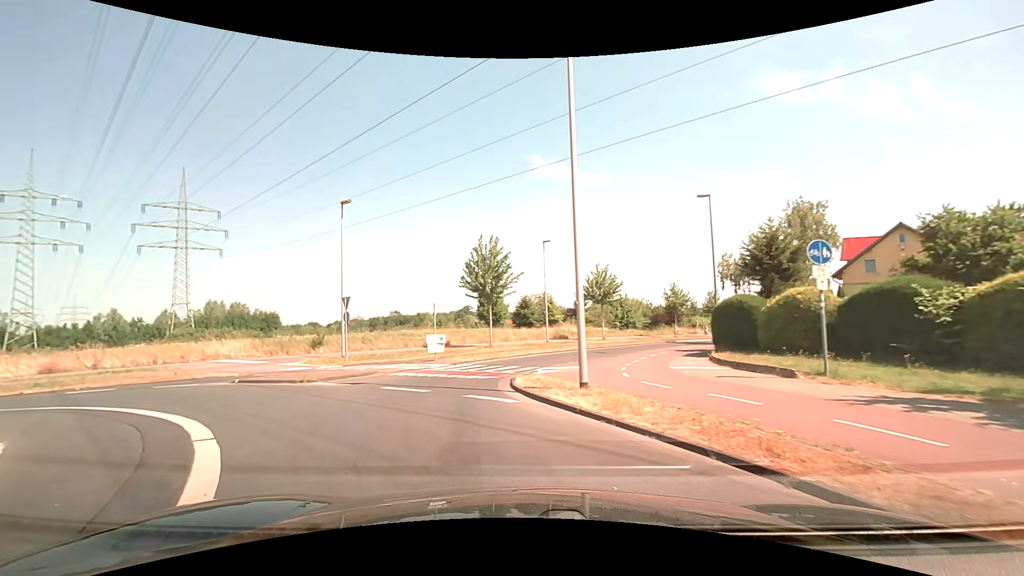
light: Day
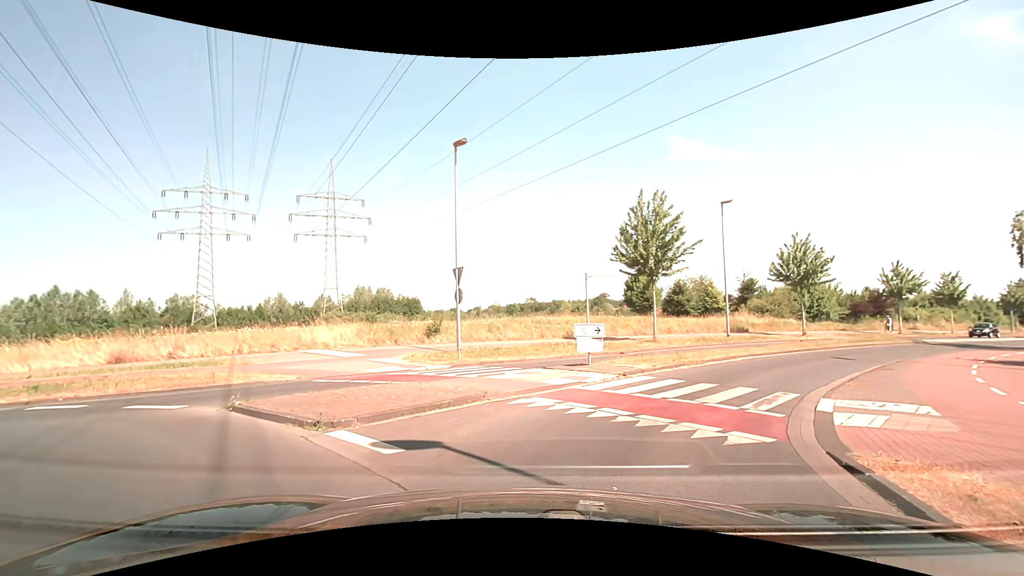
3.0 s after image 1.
(-1.7, +8.7) m; -19°
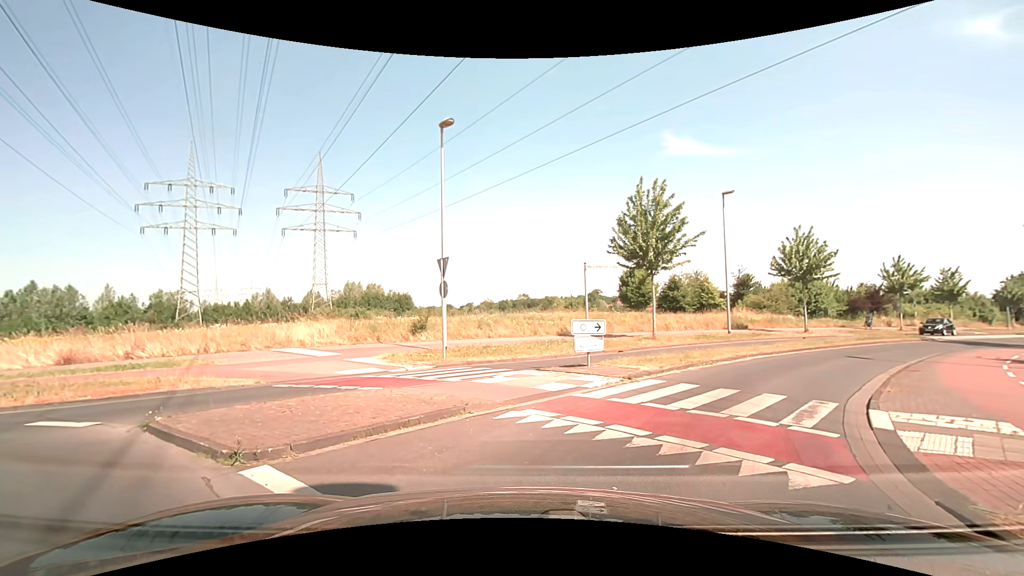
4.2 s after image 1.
(0.0, +1.6) m; -1°
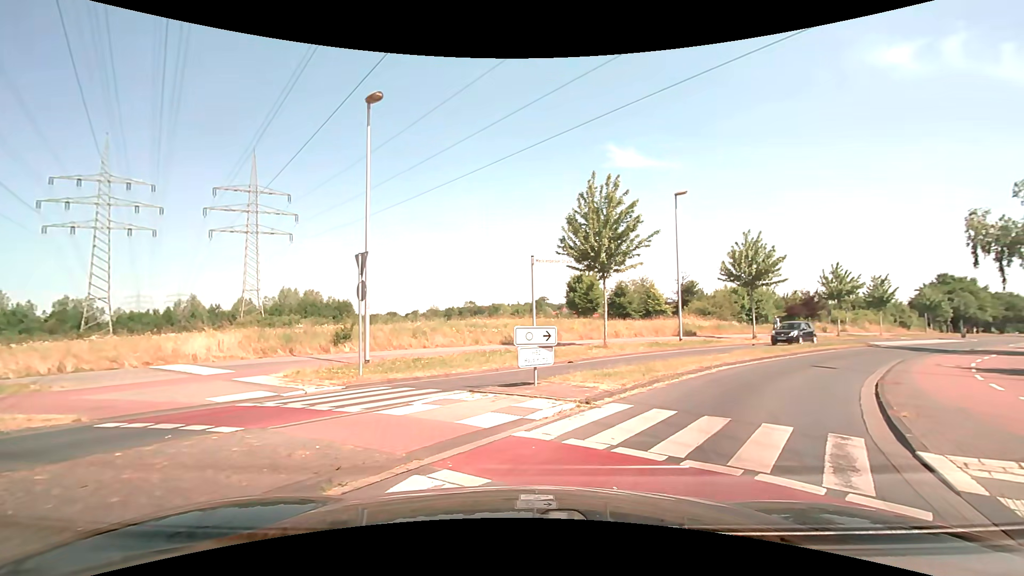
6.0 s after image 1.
(+0.2, +2.9) m; +8°
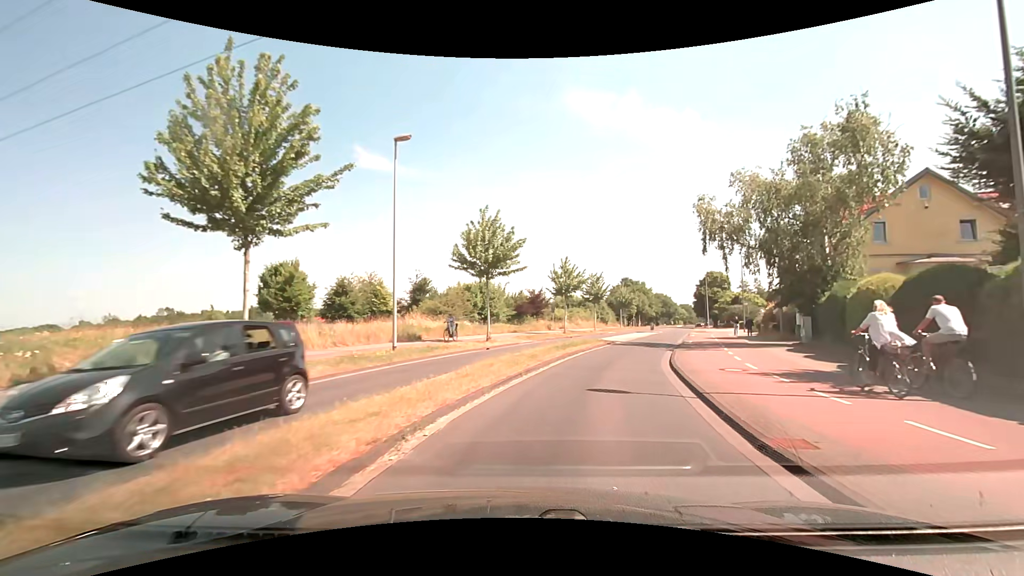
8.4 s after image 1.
(+3.2, +10.7) m; +28°
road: tertiary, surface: asphalt
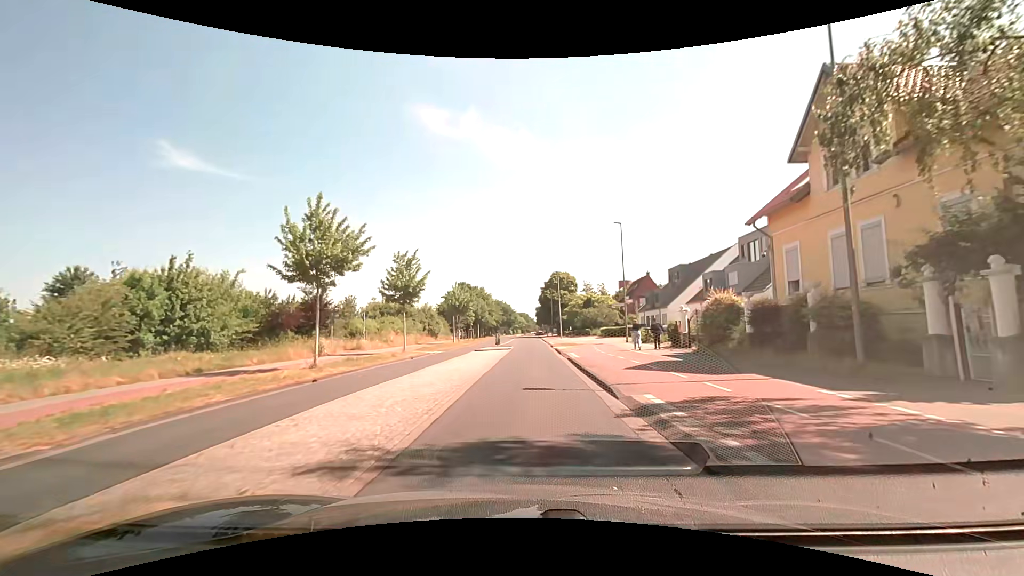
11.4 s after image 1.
(+5.5, +24.9) m; +19°
